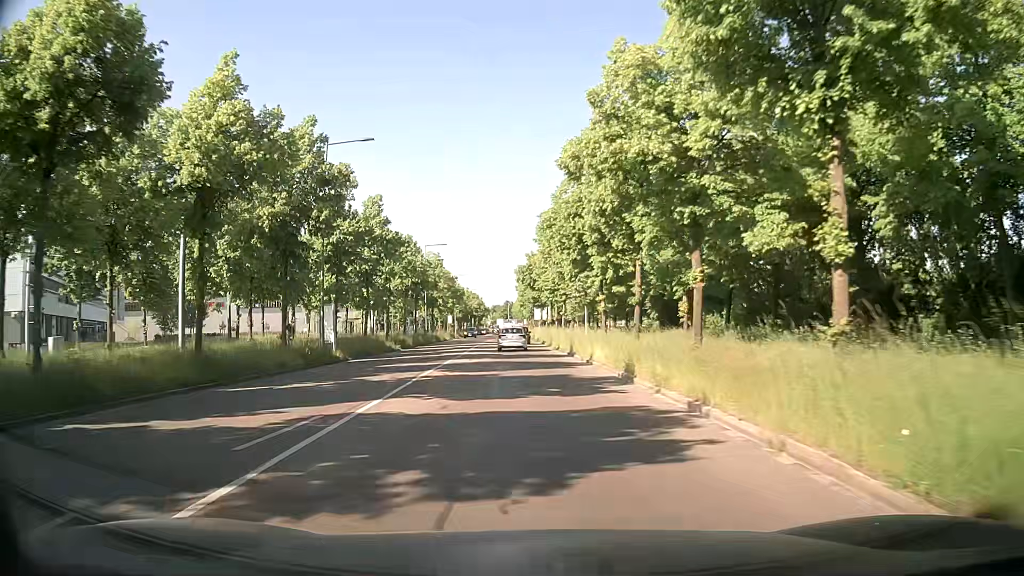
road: secondary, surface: asphalt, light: Day
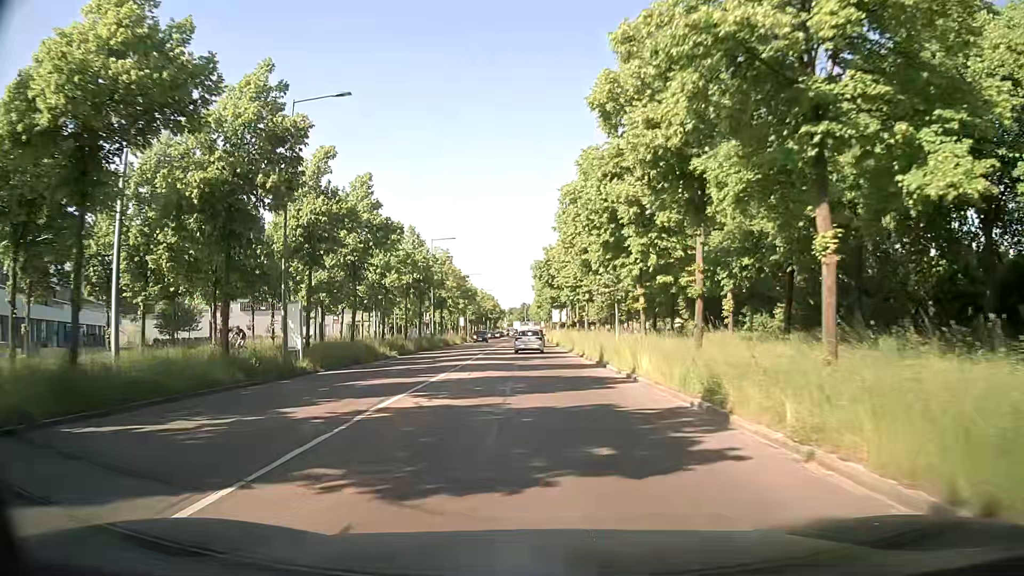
(-0.1, +7.2) m; -2°
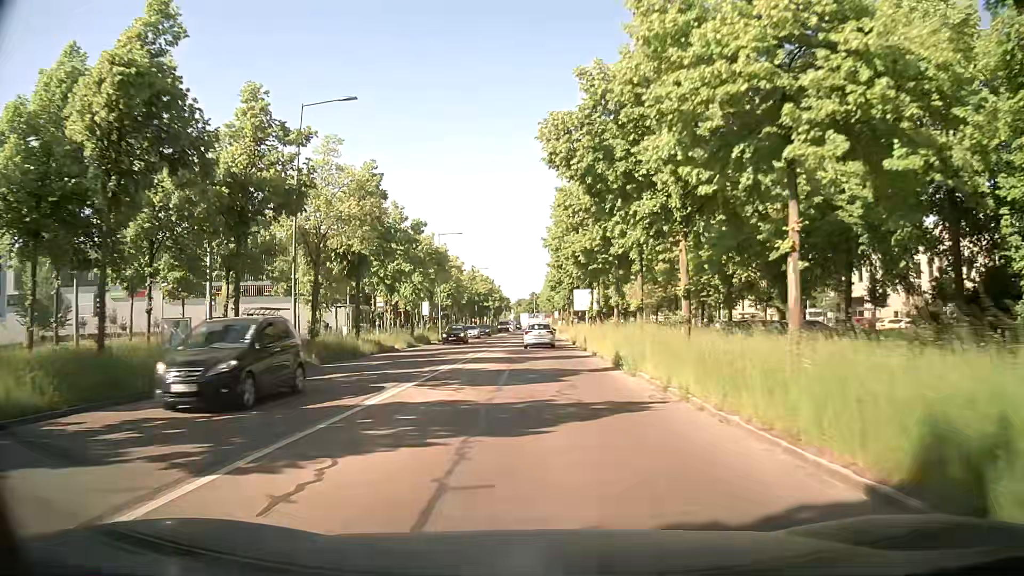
(-0.4, +39.3) m; -1°
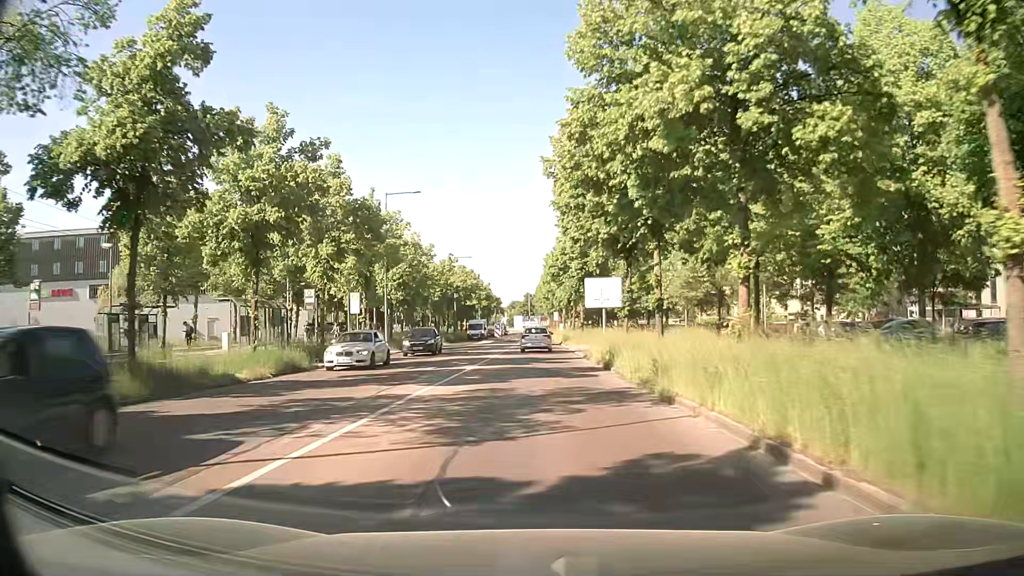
(-0.2, +21.9) m; 0°
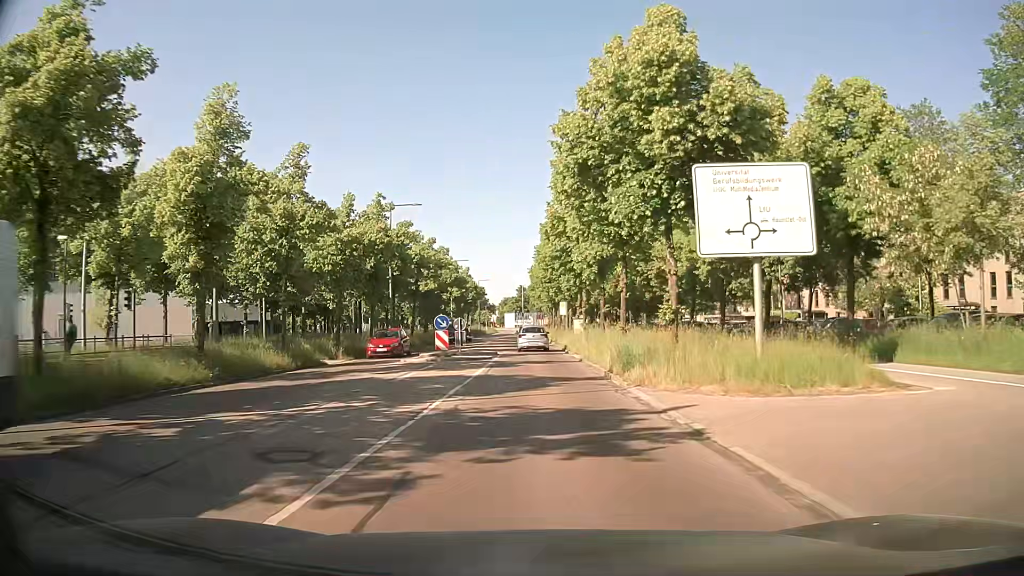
(+0.3, +35.7) m; +1°
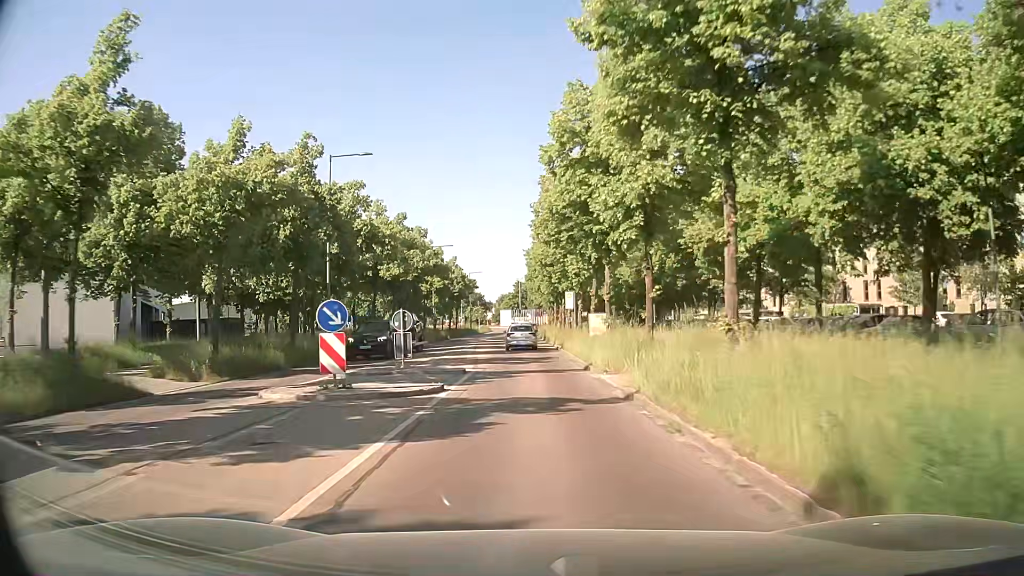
(+0.1, +14.3) m; 0°
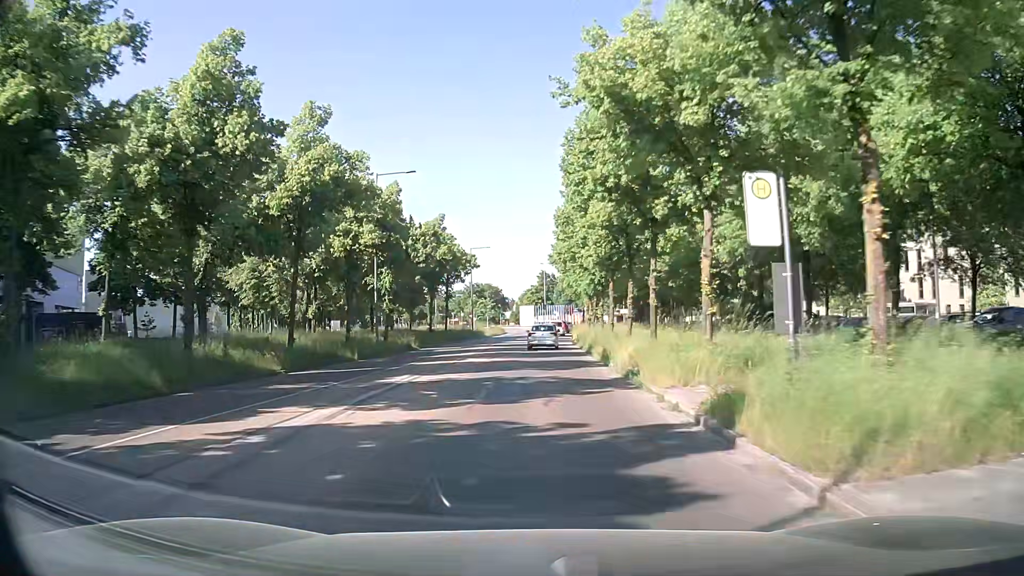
(-0.7, +35.8) m; -3°
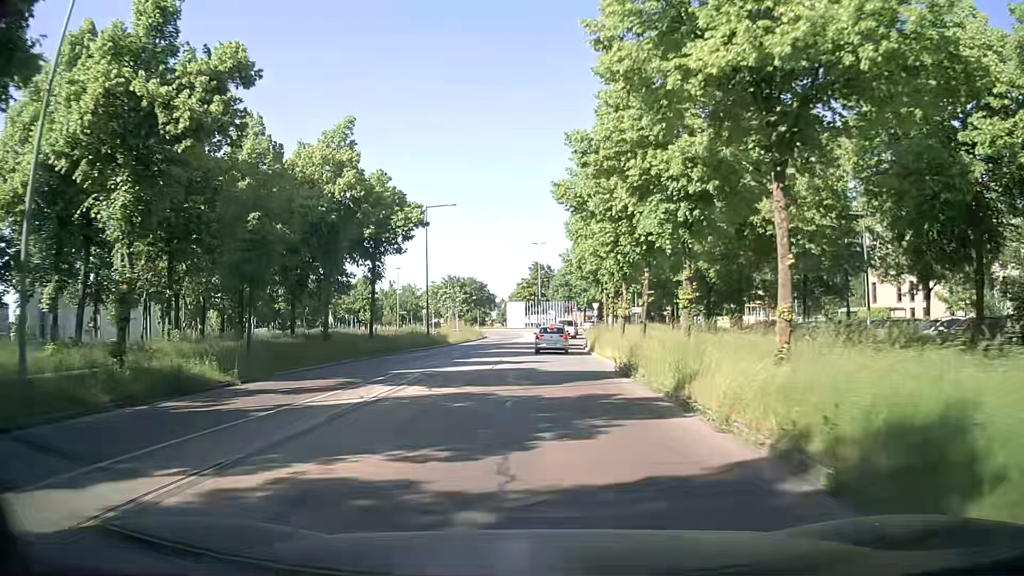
(+0.3, +28.0) m; +1°
